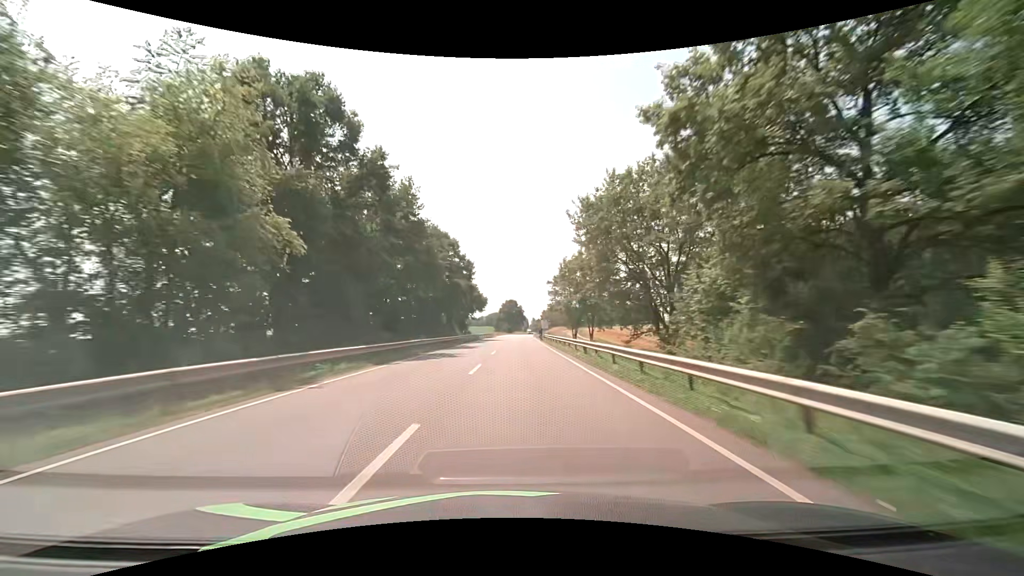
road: secondary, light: Day
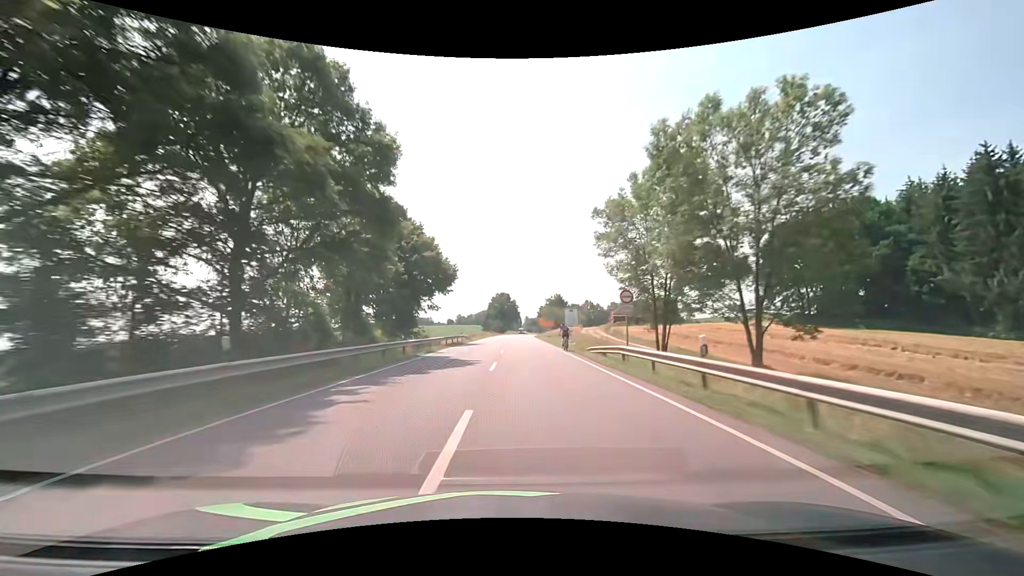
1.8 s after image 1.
(+0.4, +47.4) m; +1°
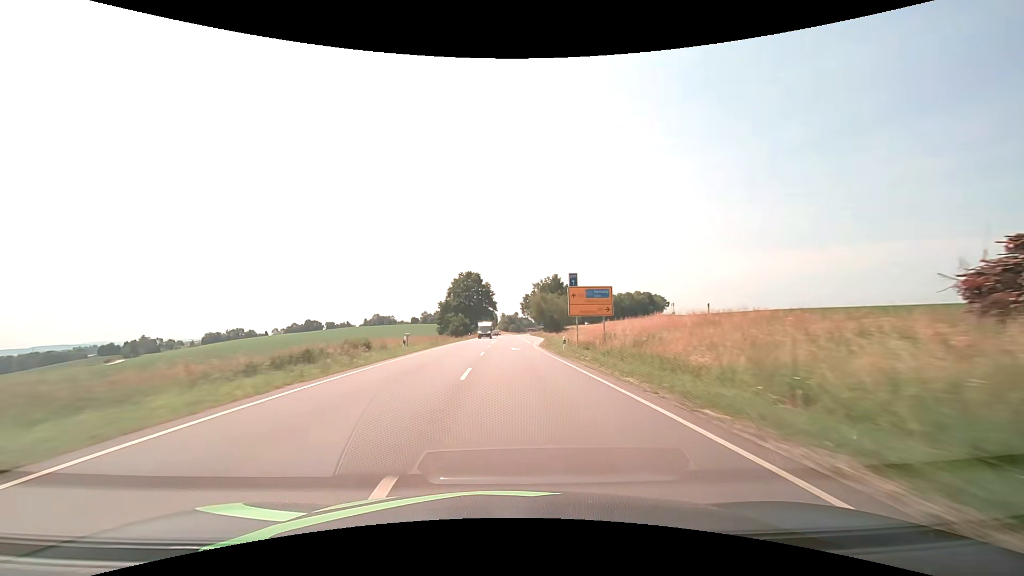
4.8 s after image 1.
(+1.2, +79.1) m; +3°
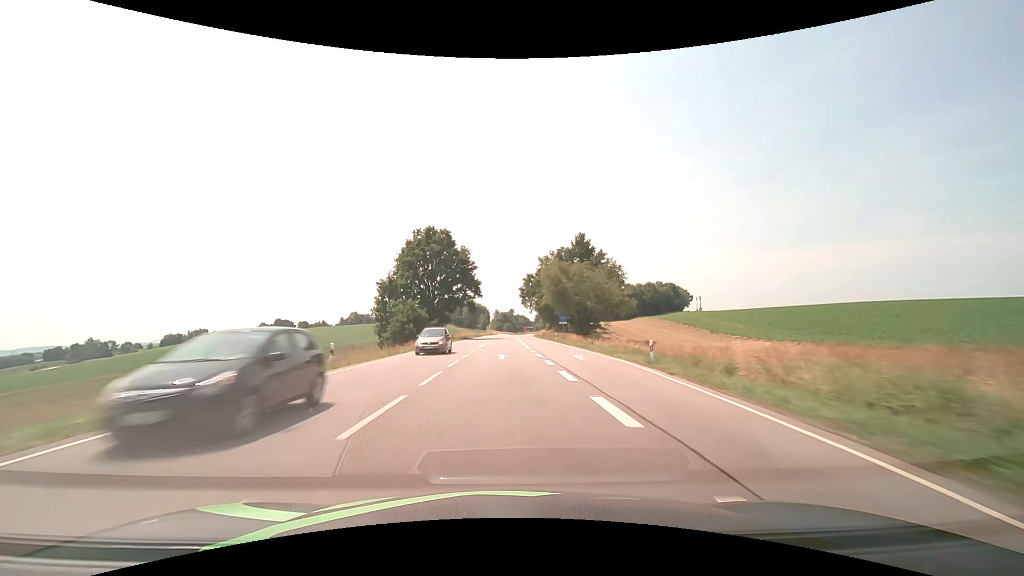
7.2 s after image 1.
(+0.7, +63.5) m; +1°
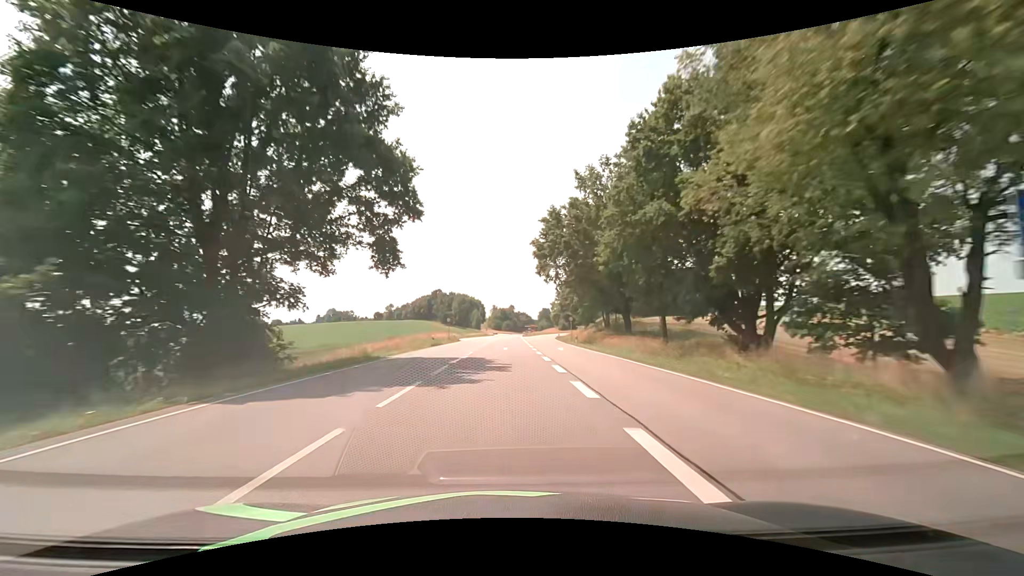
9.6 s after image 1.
(0.0, +63.4) m; 0°
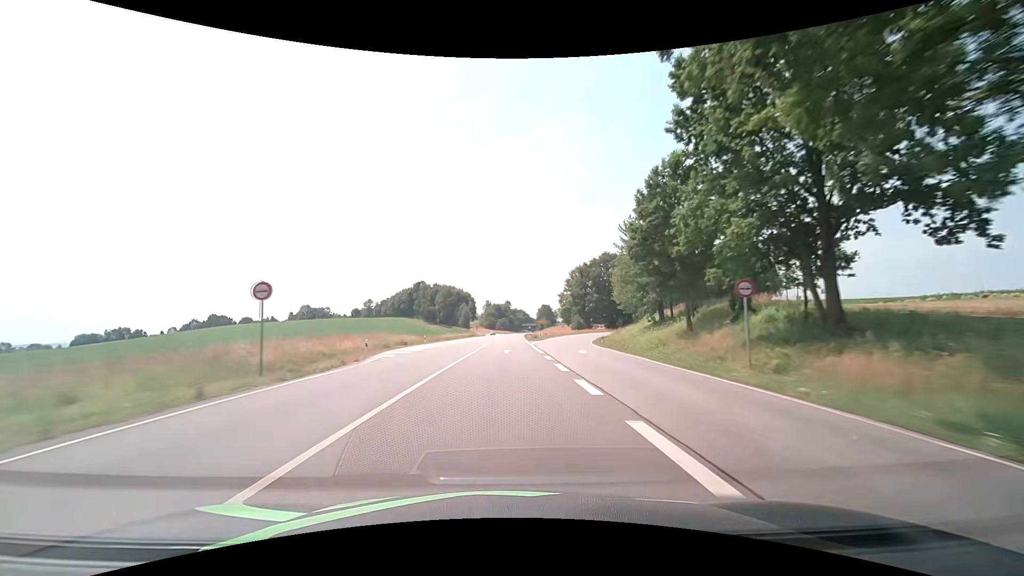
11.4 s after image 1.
(+0.2, +47.5) m; +1°
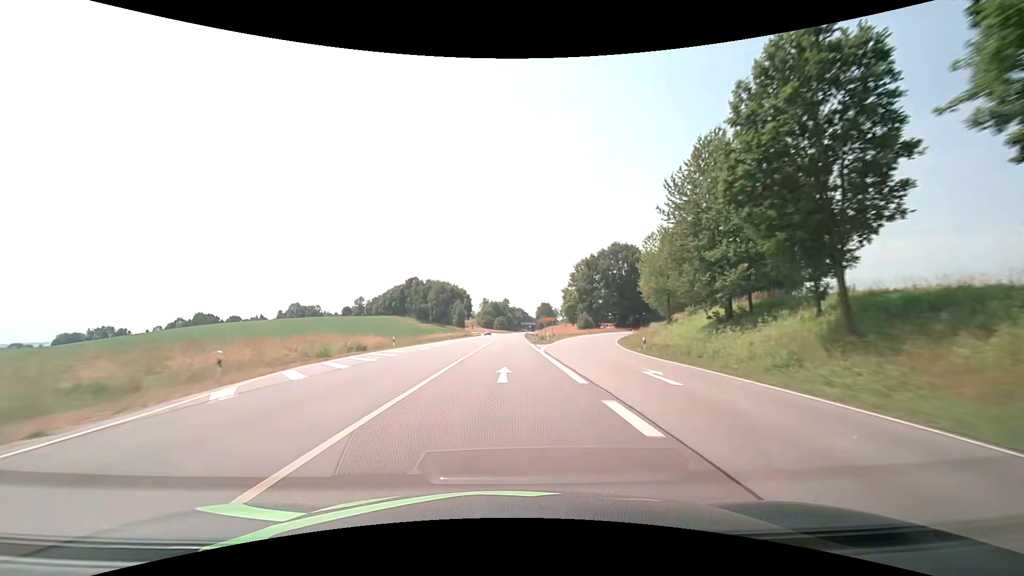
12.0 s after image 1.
(0.0, +15.8) m; 0°
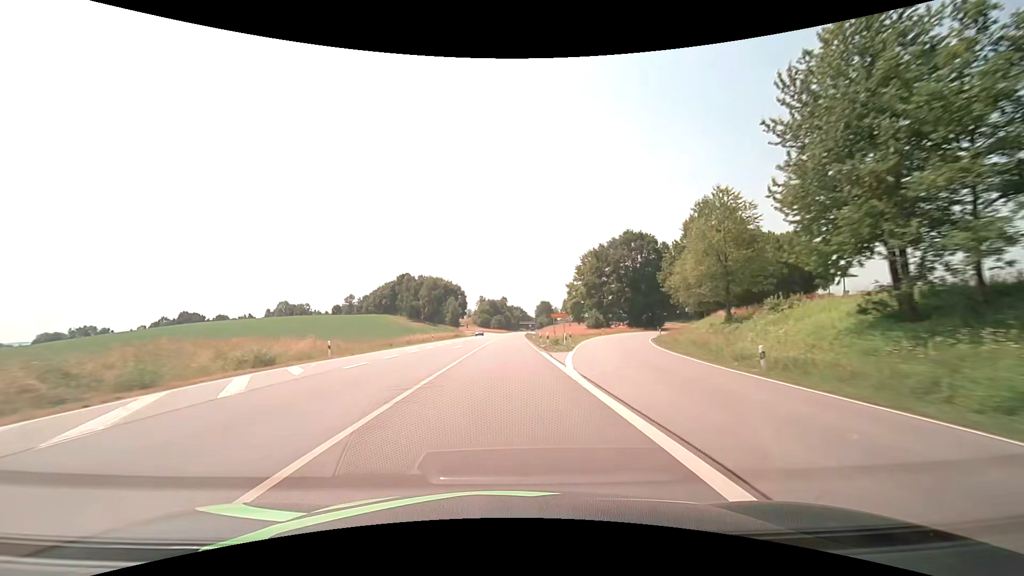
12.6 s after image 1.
(0.0, +15.8) m; 0°
(0, +10) (0, +20) (0, +30) (0, +40) (0, +50) (0, +60) (+1, +70) (+1, +80) (+1, +90) (+1, +100) m
